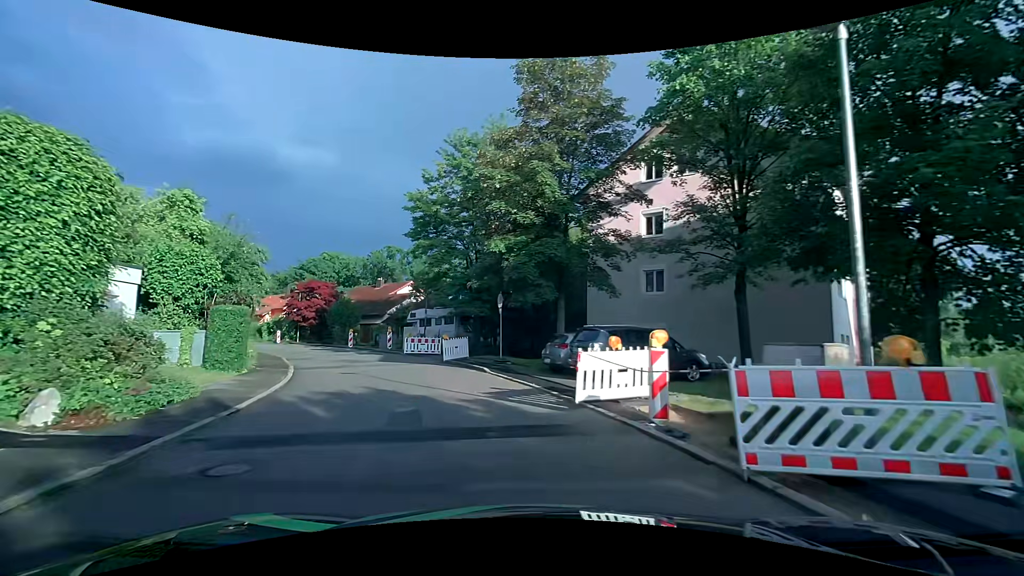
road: tertiary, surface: asphalt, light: Day
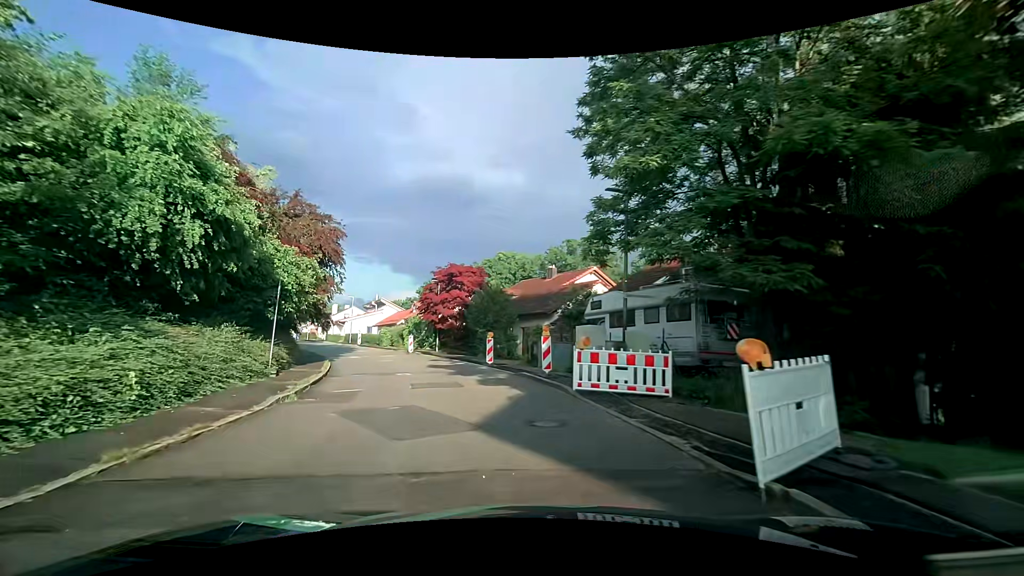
(-3.8, +18.6) m; -22°
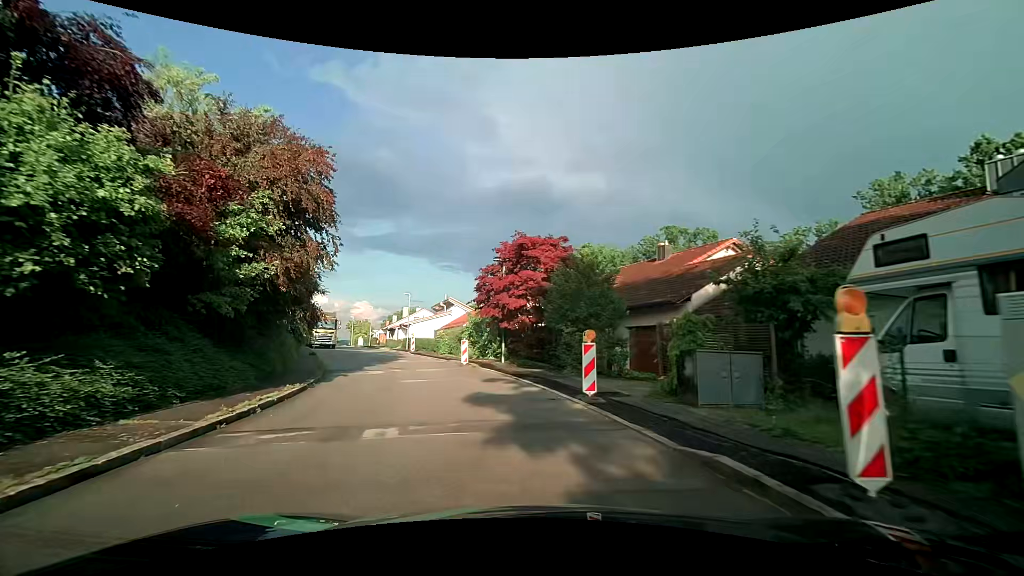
(-0.9, +11.7) m; -9°
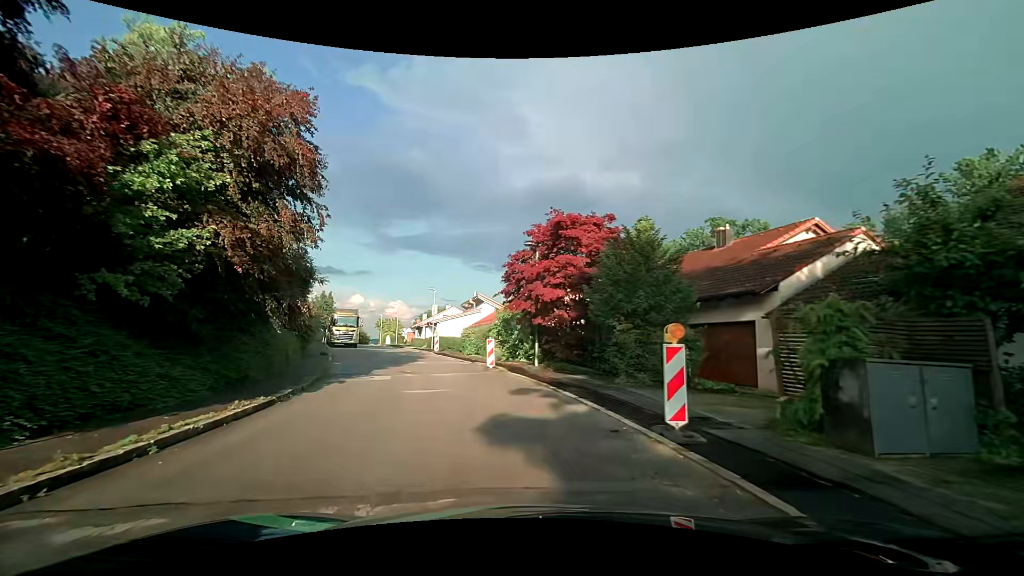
(-0.1, +3.9) m; -4°
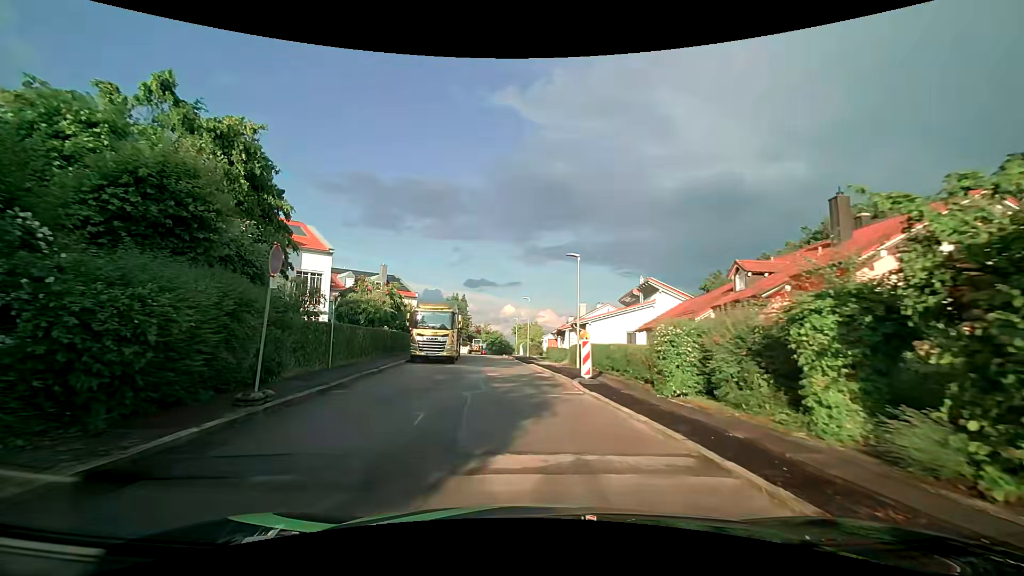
(-3.2, +20.3) m; -16°
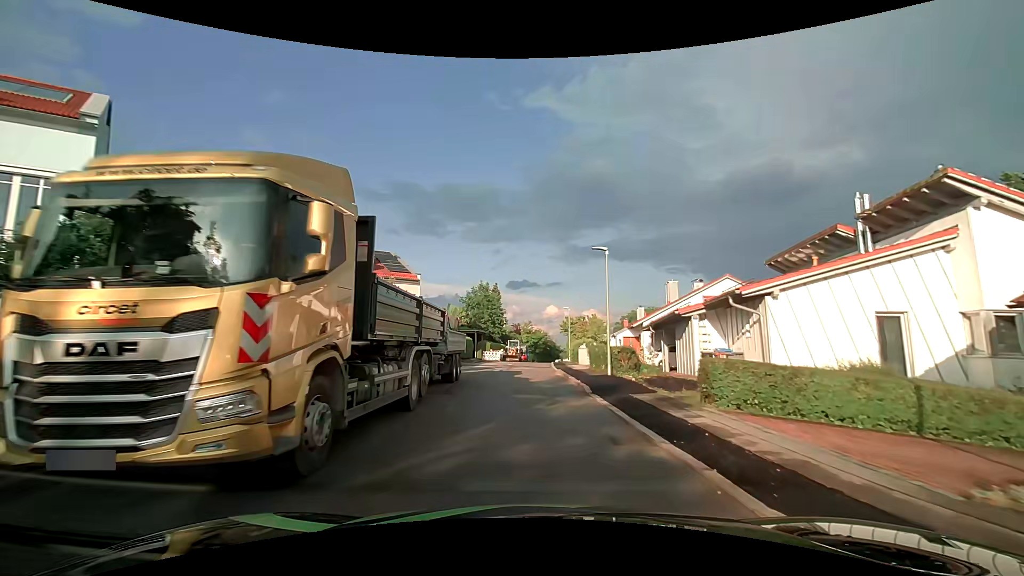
(-1.9, +23.0) m; -6°
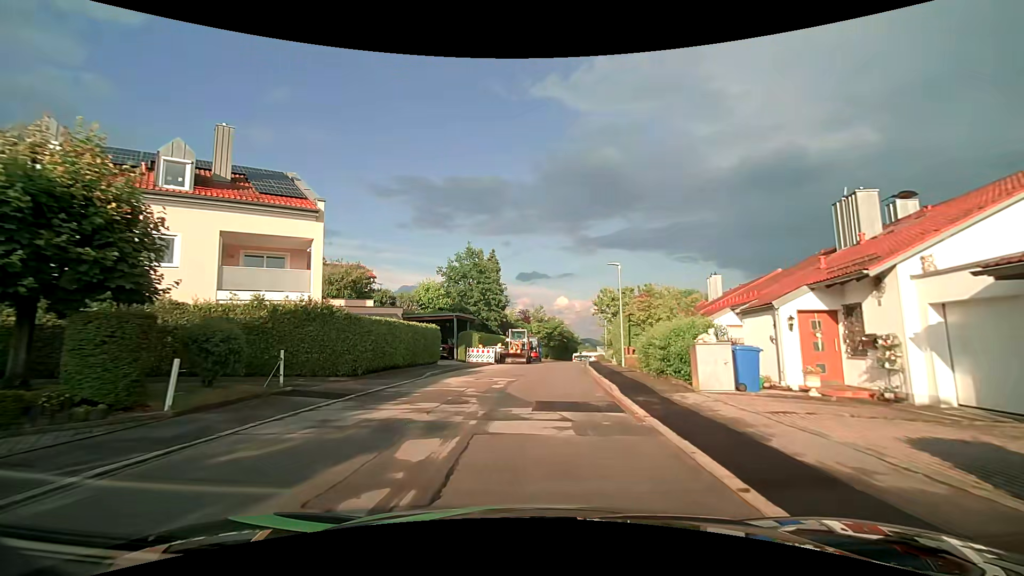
(-0.3, +23.2) m; -1°
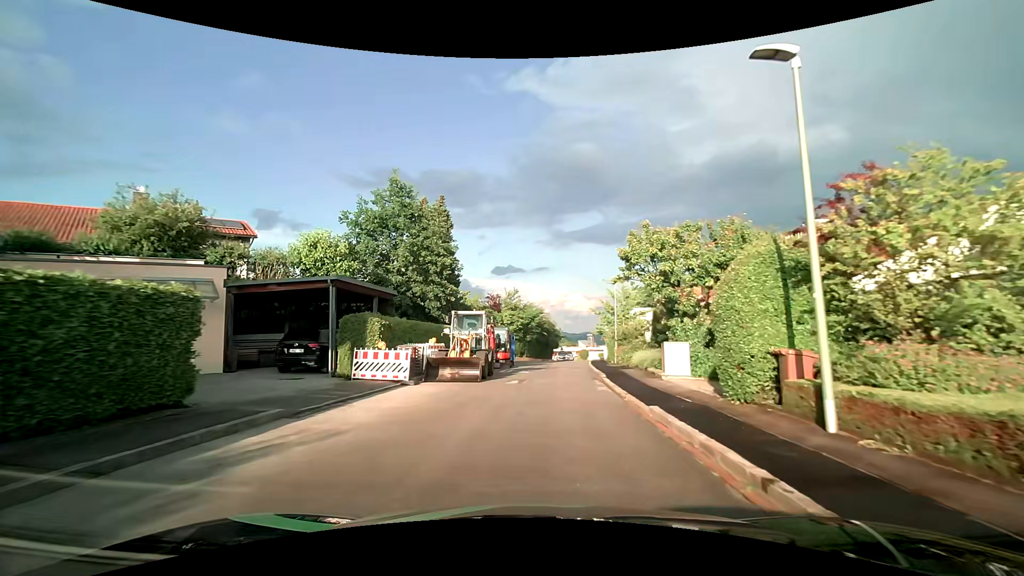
(+0.4, +18.9) m; +3°
